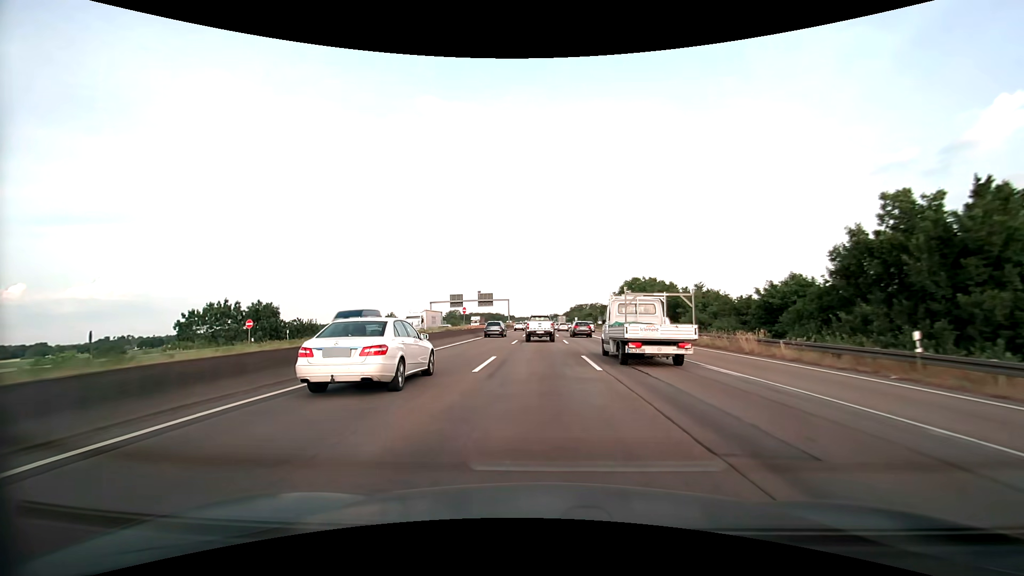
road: motorway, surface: asphalt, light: Day
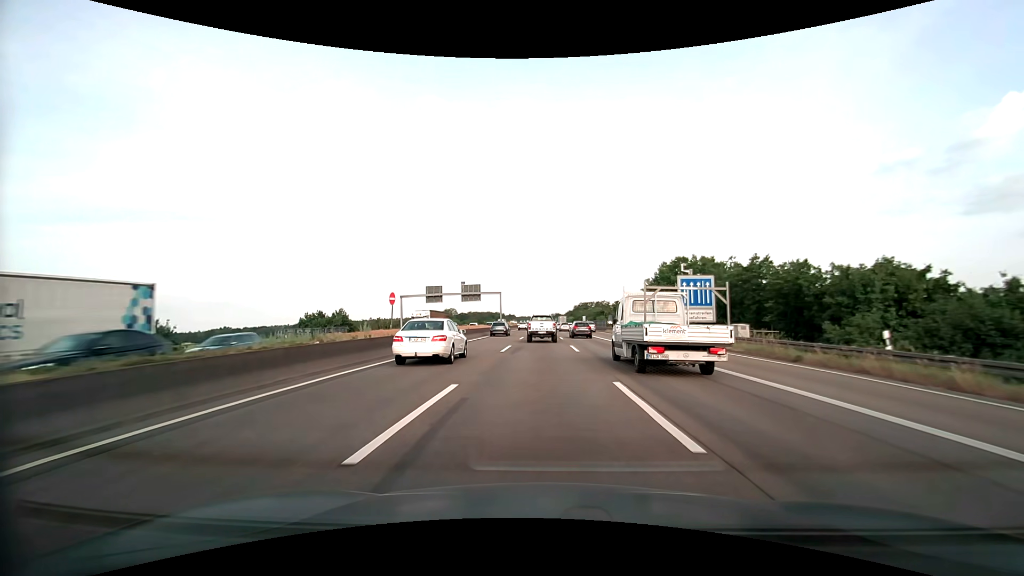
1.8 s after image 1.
(0.0, +27.0) m; 0°
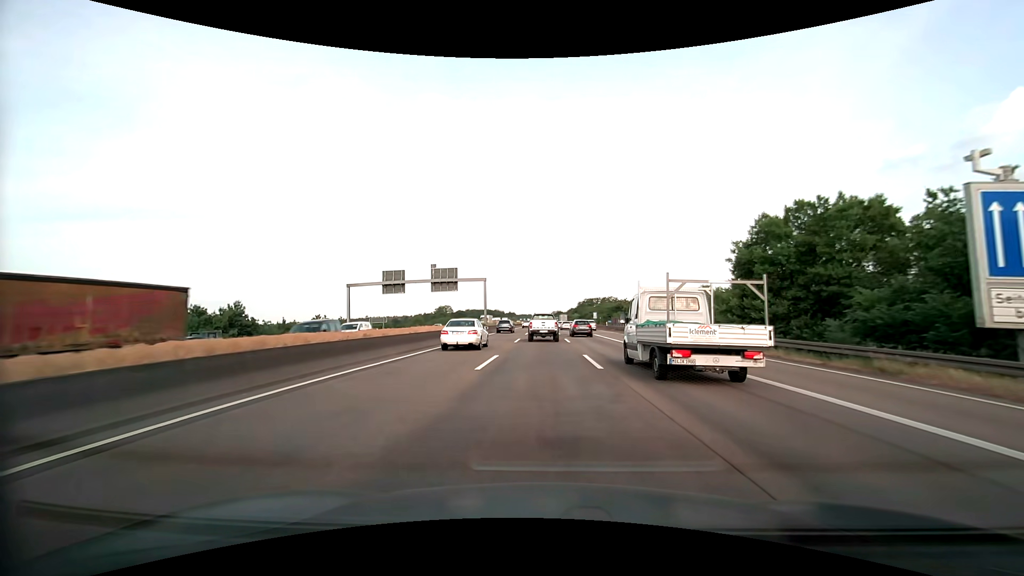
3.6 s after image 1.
(0.0, +26.9) m; 0°
(0, +10) (0, +20) (0, +30) (0, +40) (0, +50) (0, +60) (0, +70) (0, +80) (0, +90) (0, +100) m
